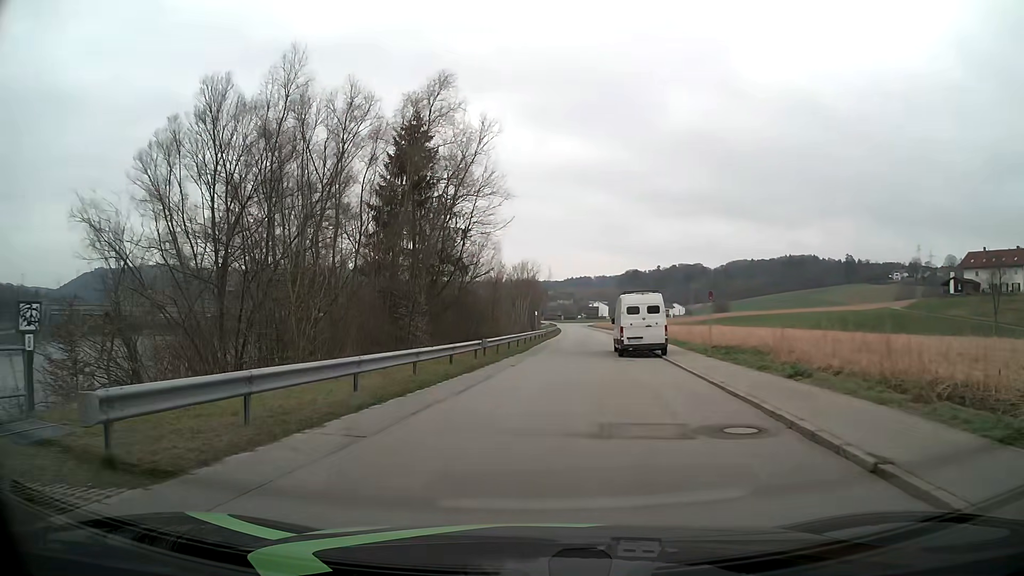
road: residential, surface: asphalt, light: Day
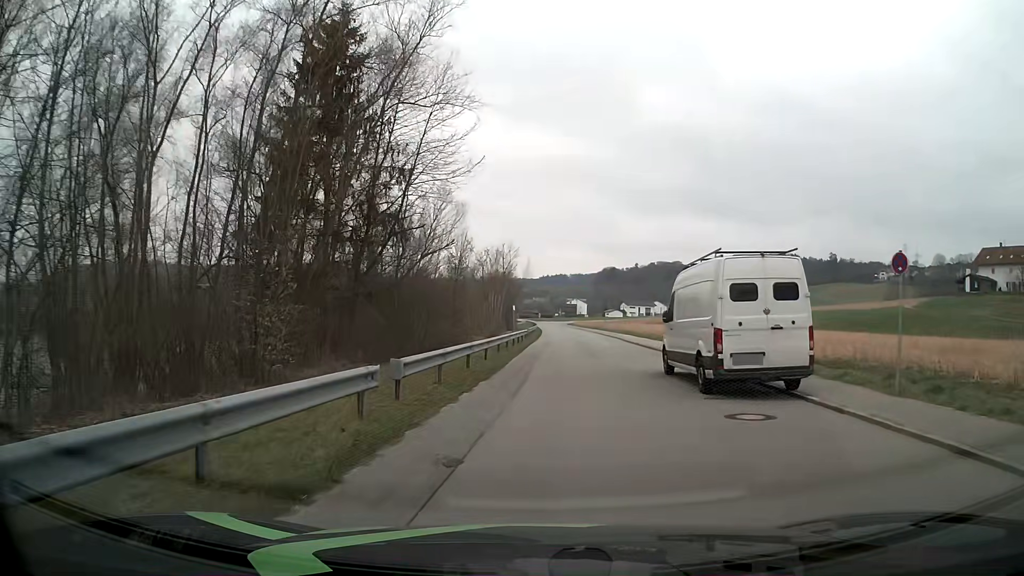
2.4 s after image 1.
(-0.2, +15.5) m; +2°
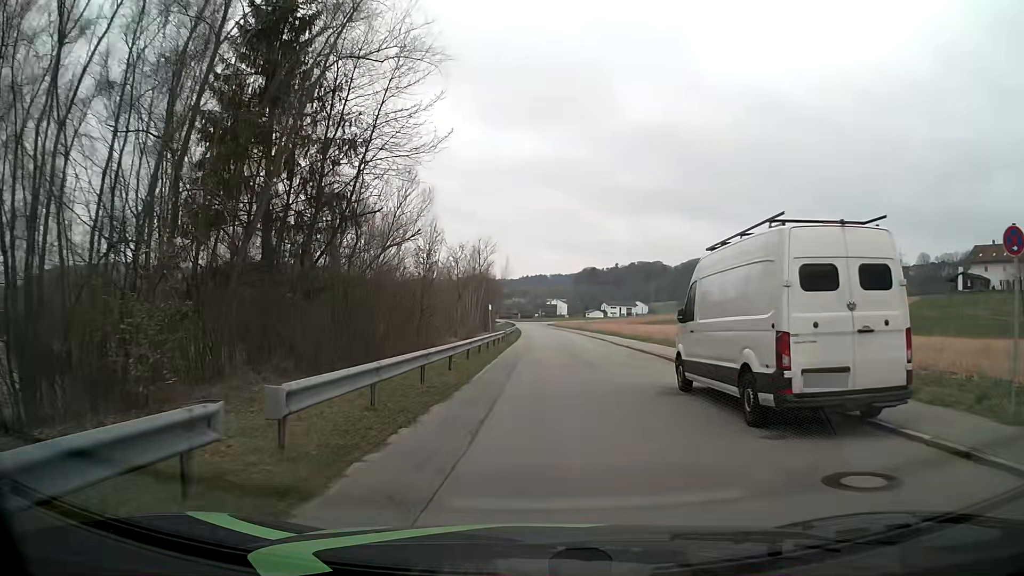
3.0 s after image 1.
(+0.1, +4.2) m; +2°
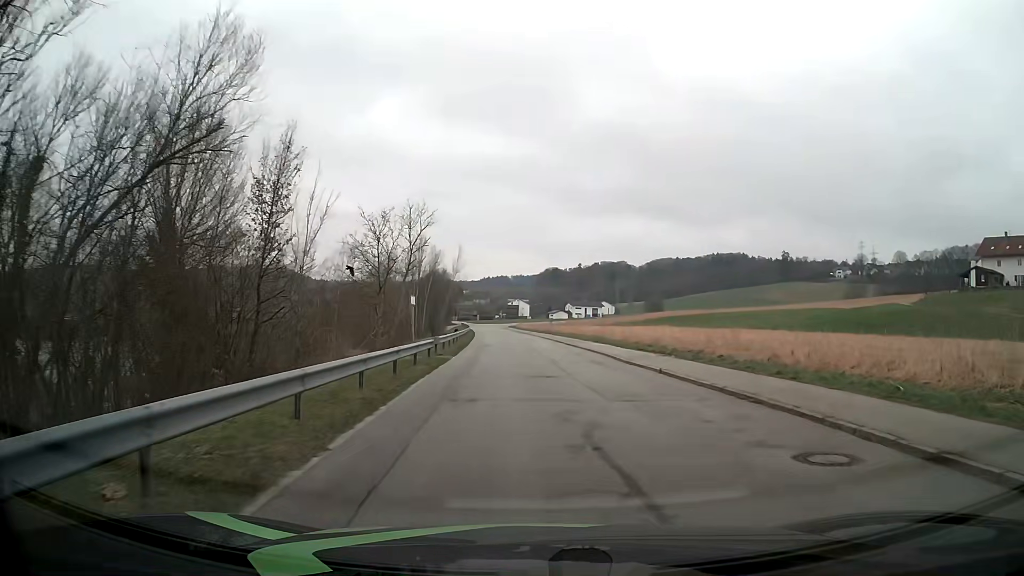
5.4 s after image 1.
(+0.3, +17.4) m; +3°
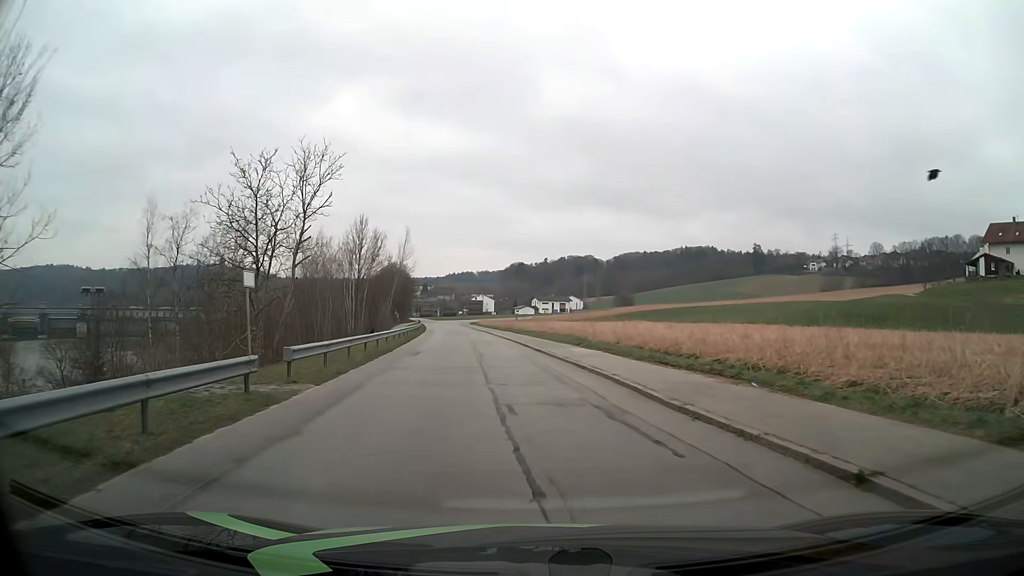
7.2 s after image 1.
(+0.6, +13.4) m; +3°
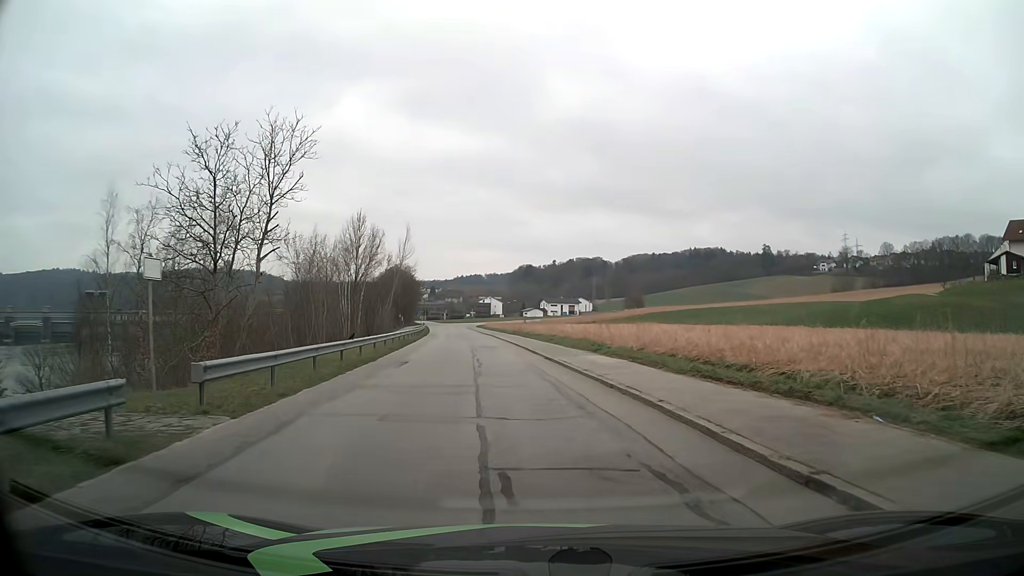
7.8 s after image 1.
(0.0, +4.5) m; -1°
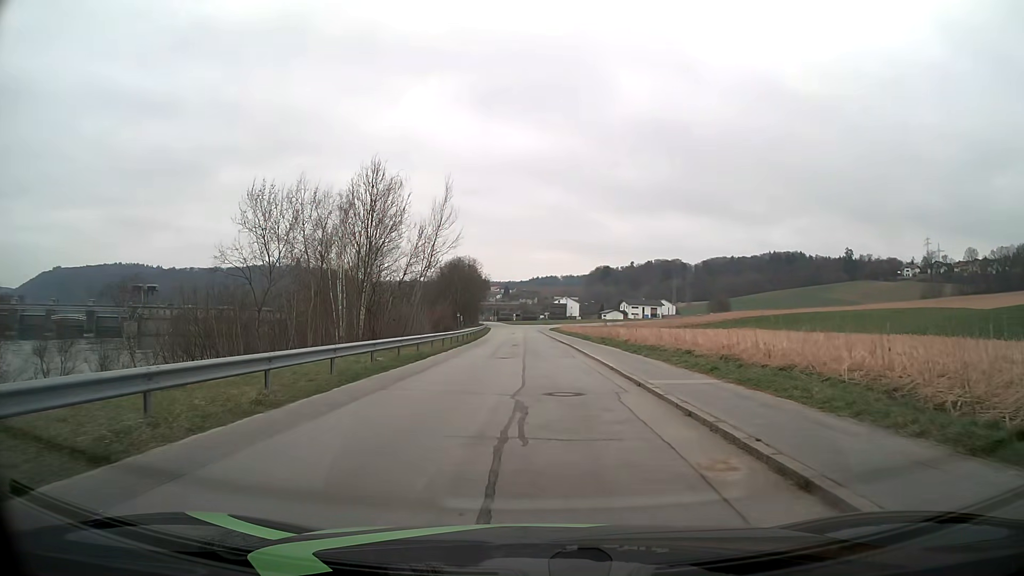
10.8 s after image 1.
(-1.3, +22.9) m; -6°
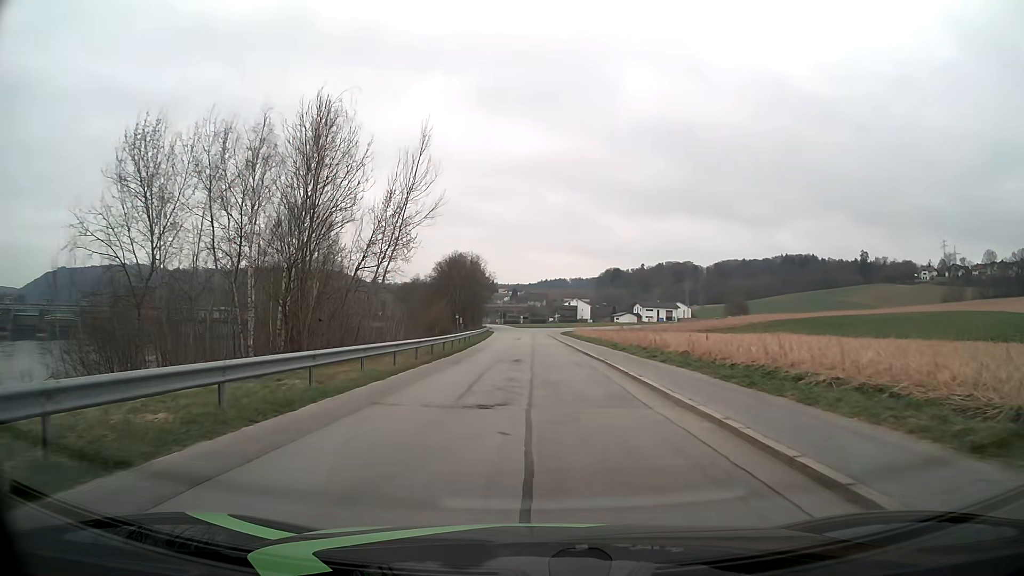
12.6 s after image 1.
(-0.2, +14.7) m; -1°
(0, +10) (0, +20) (0, +30) (0, +40) (0, +50) (0, +60) (0, +70) (-1, +80) (-1, +90) (-1, +100) m
